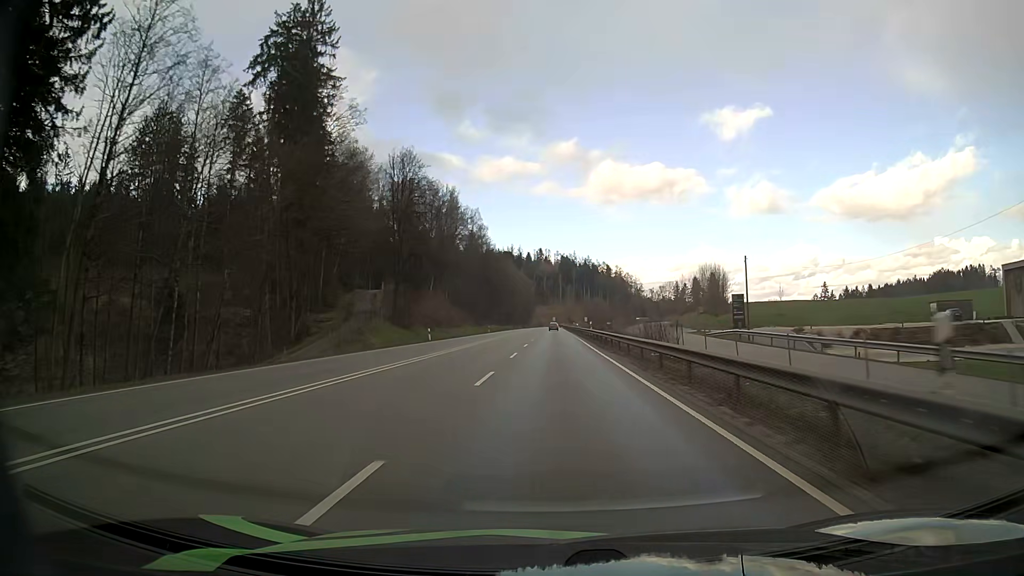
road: primary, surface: asphalt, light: Day
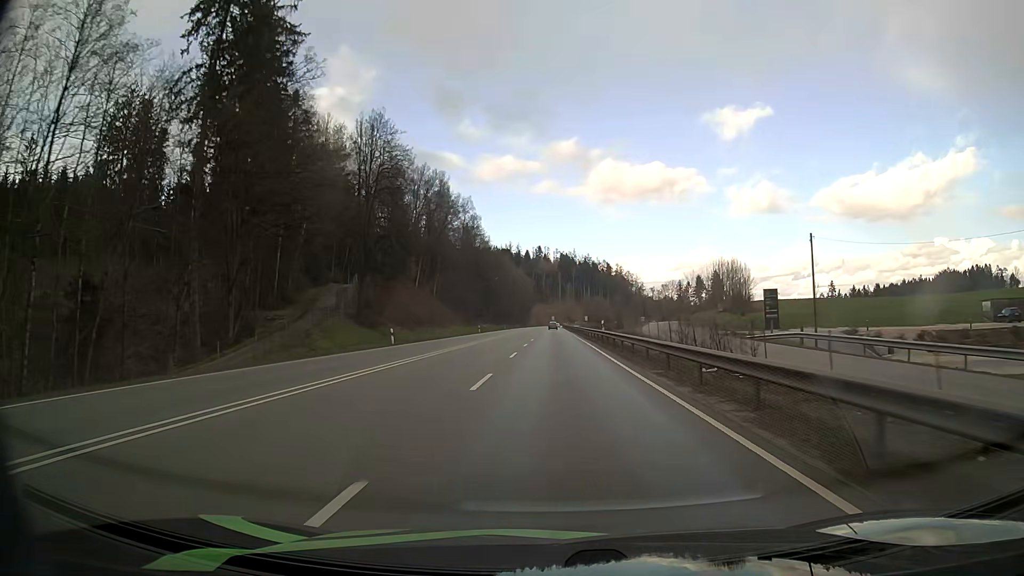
(-0.1, +13.0) m; 0°
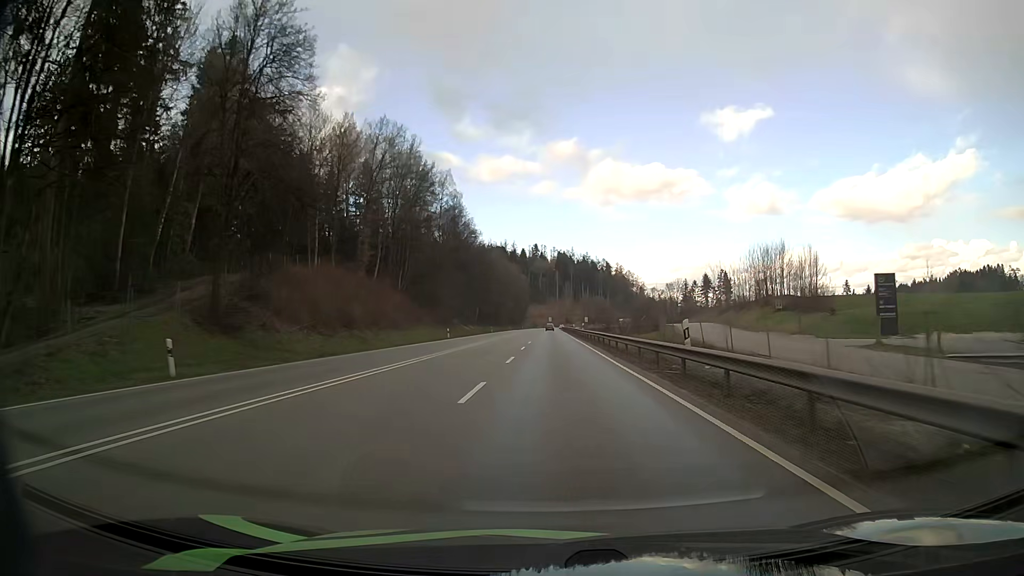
(+0.1, +26.2) m; 0°
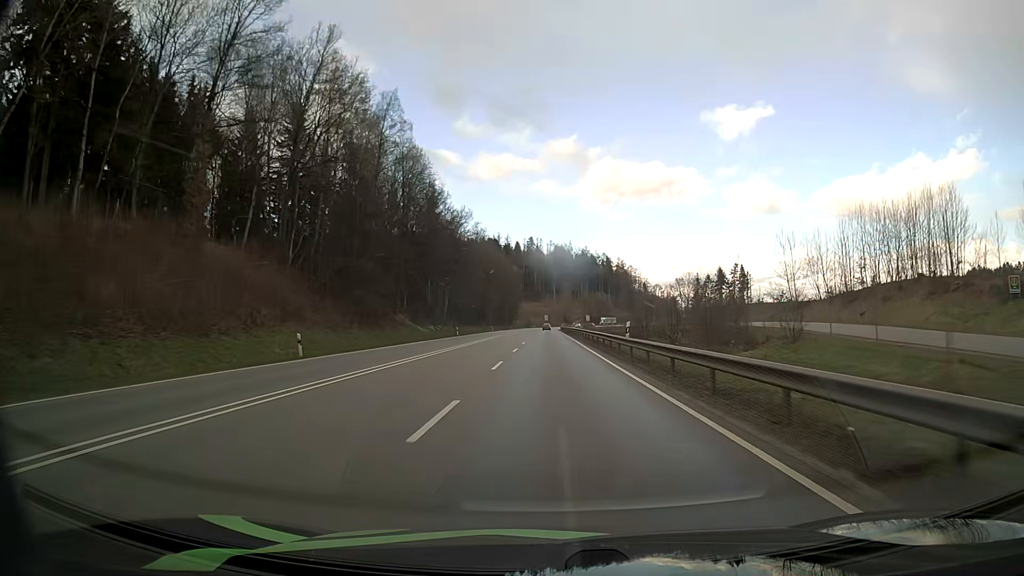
(+0.2, +39.8) m; +1°
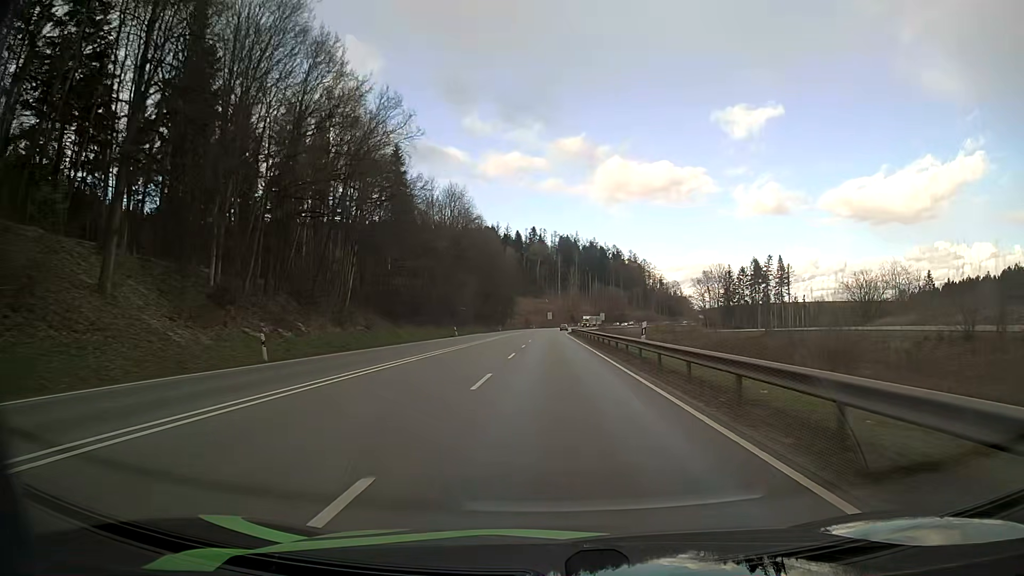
(-0.4, +54.1) m; 0°
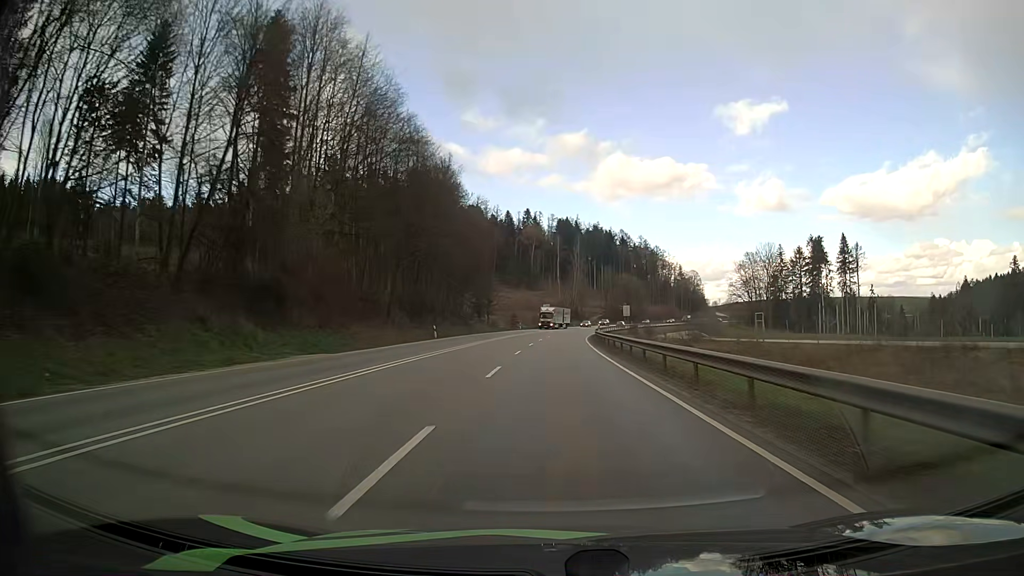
(+0.1, +69.1) m; 0°
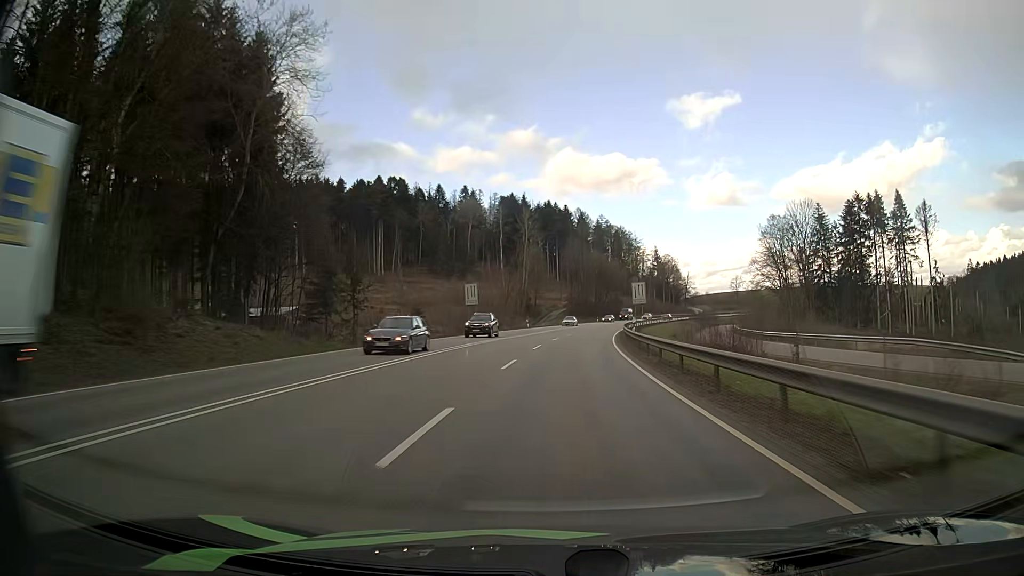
(+1.7, +70.2) m; +4°
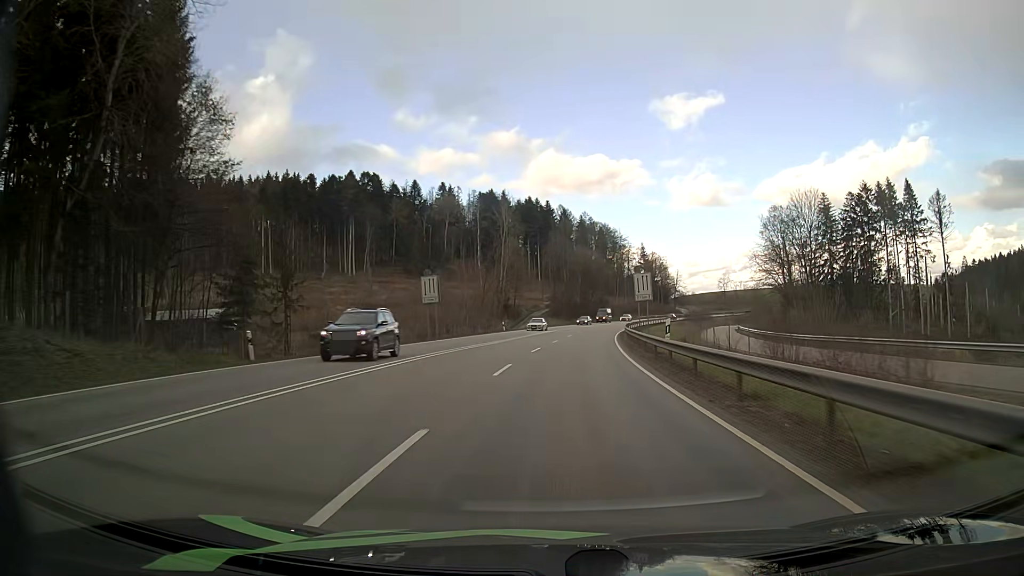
(+0.2, +13.9) m; +2°
(0, +10) (0, +20) (+1, +30) (+2, +40) (+3, +50) (+4, +60) (+5, +70) (+7, +80) (+9, +89) (+11, +99) m
